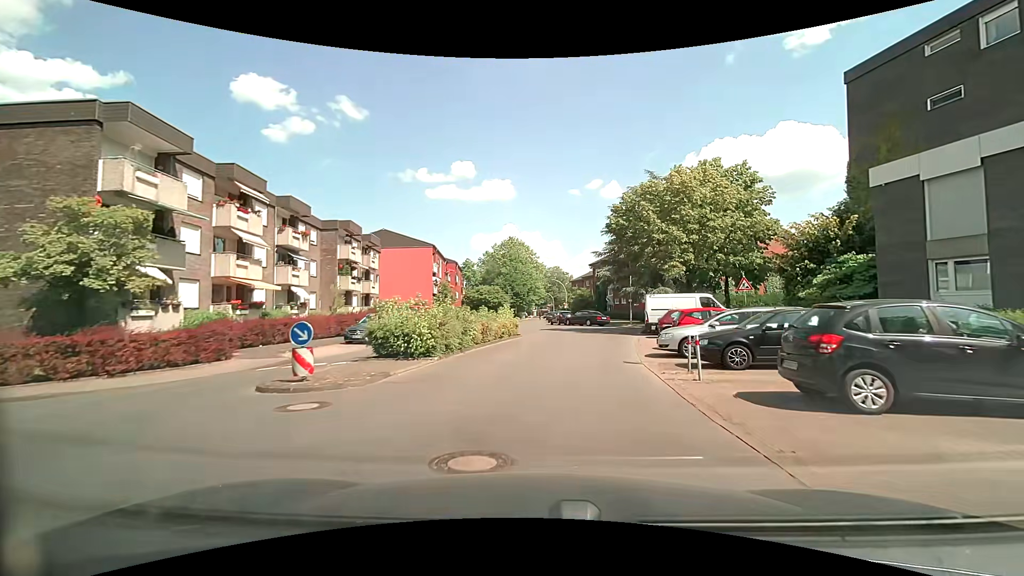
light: Day
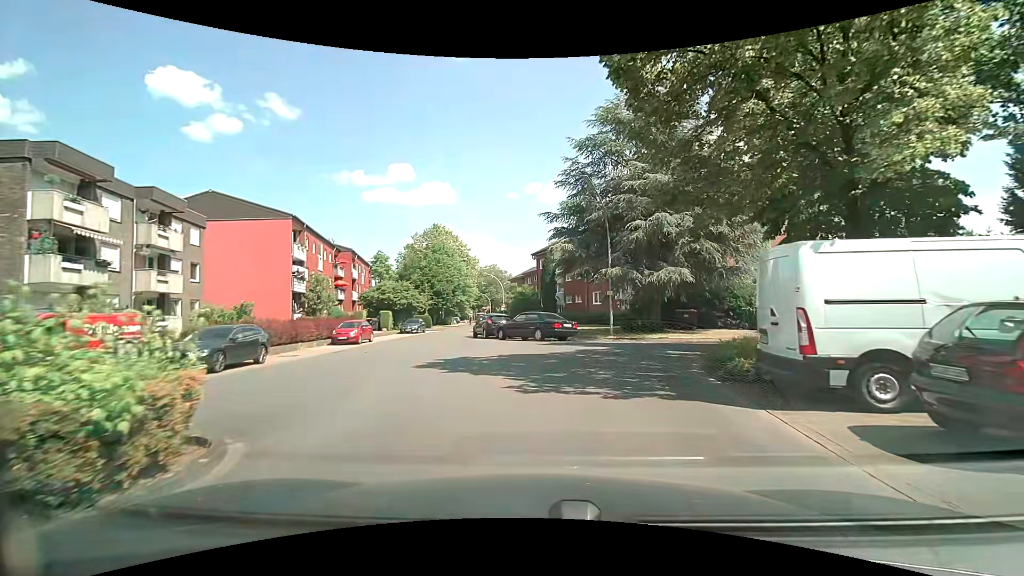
(+1.7, +21.4) m; +7°
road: residential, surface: paved
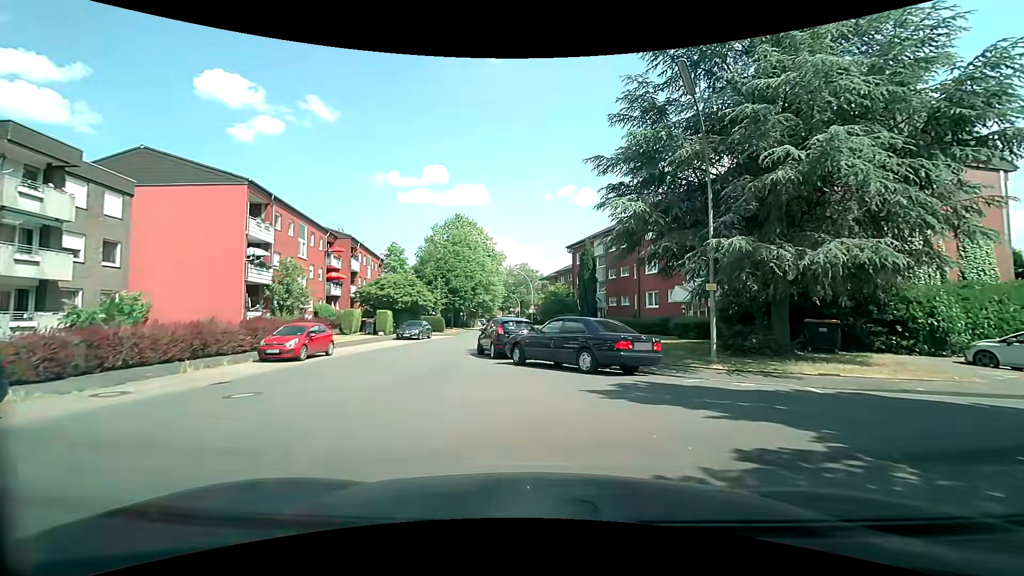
(-0.1, +11.0) m; -2°
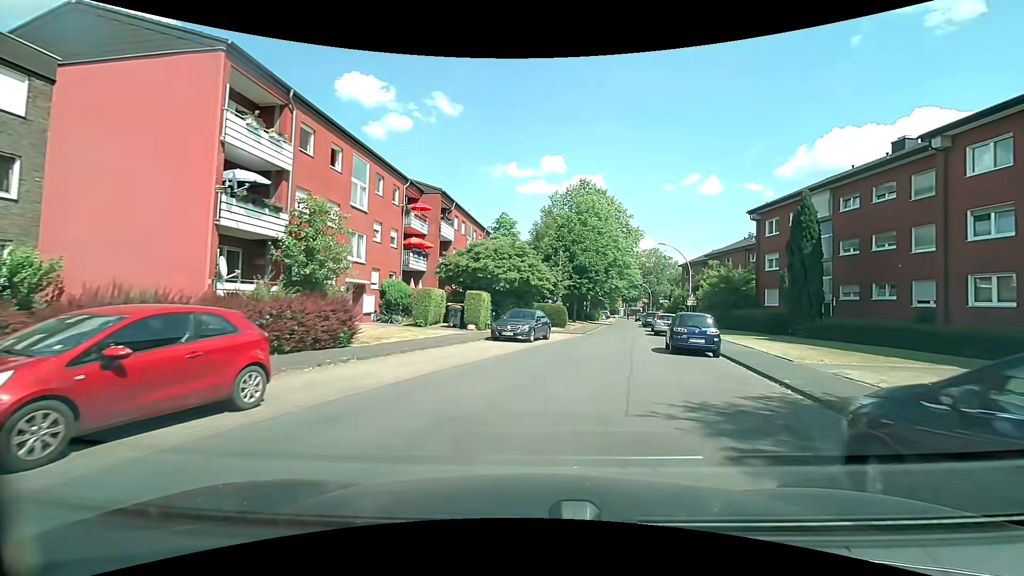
(-3.7, +16.5) m; -14°
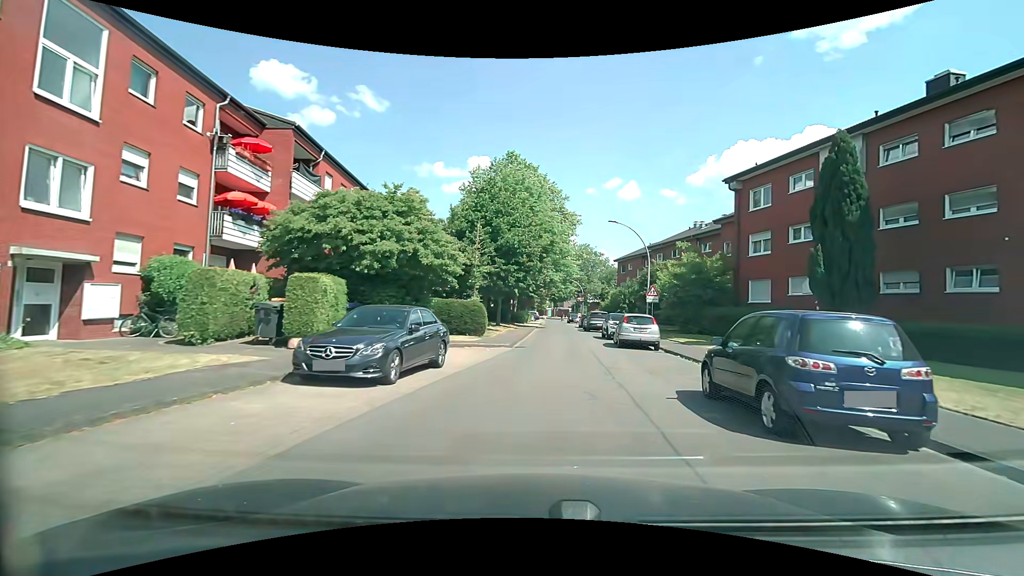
(+0.7, +12.5) m; +8°
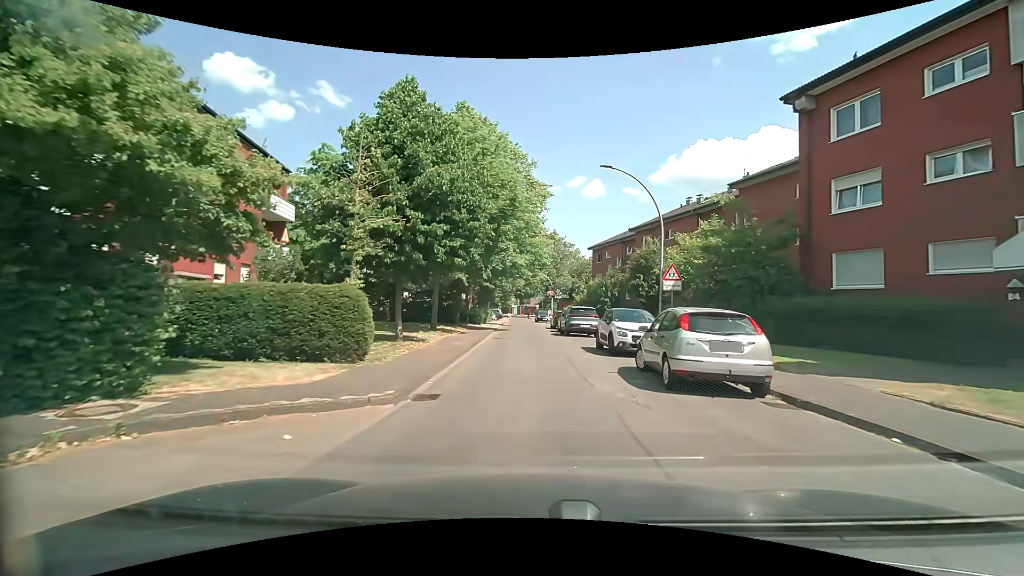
(+0.5, +12.7) m; +3°
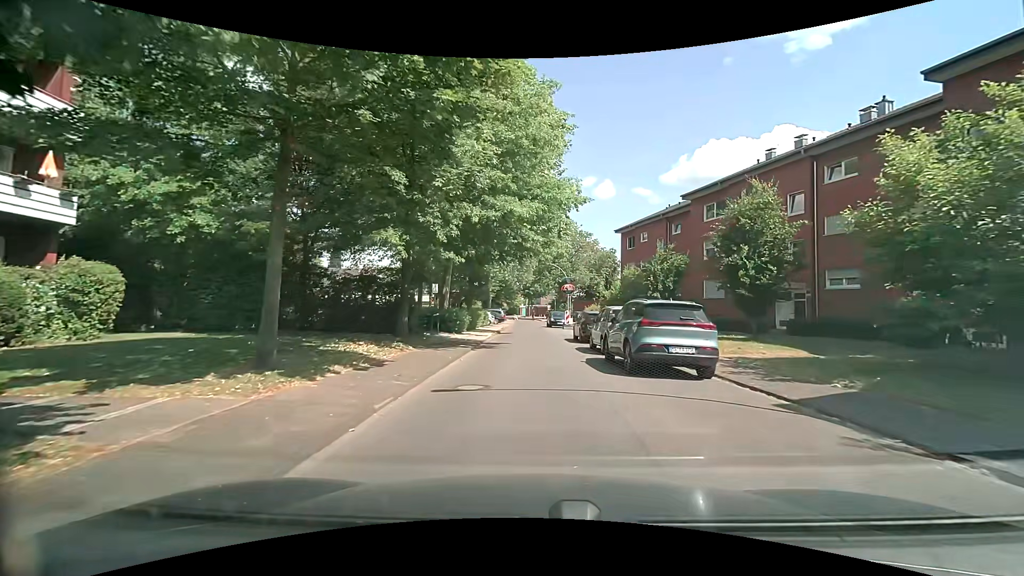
(+0.1, +16.3) m; -2°
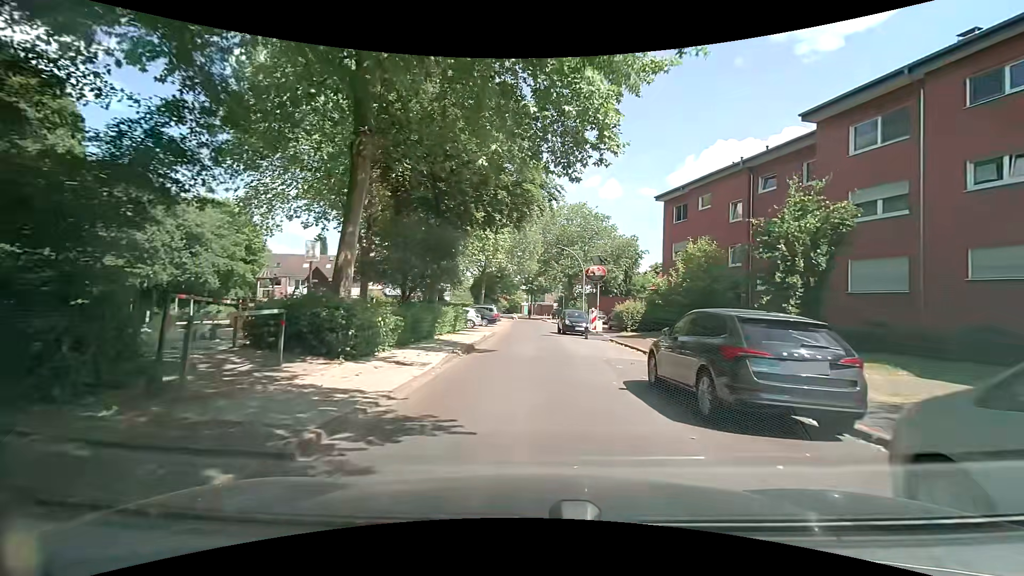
(+0.1, +16.3) m; +1°
(0, +10) (0, +20) (-1, +30) (0, +40) (0, +50) (0, +60) (0, +70) (-1, +80) (-2, +90) (-4, +100) m
